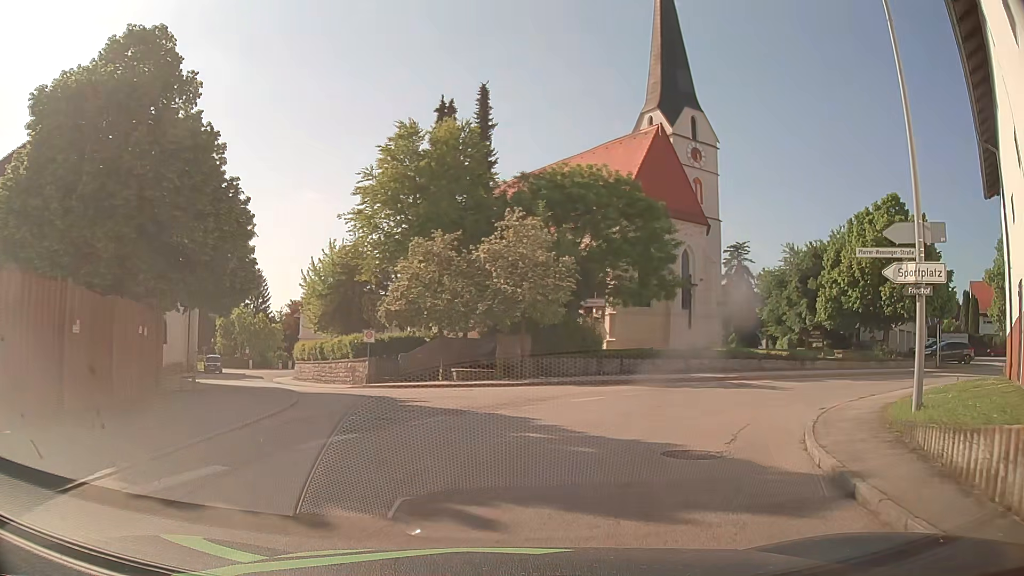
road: tertiary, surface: asphalt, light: Day
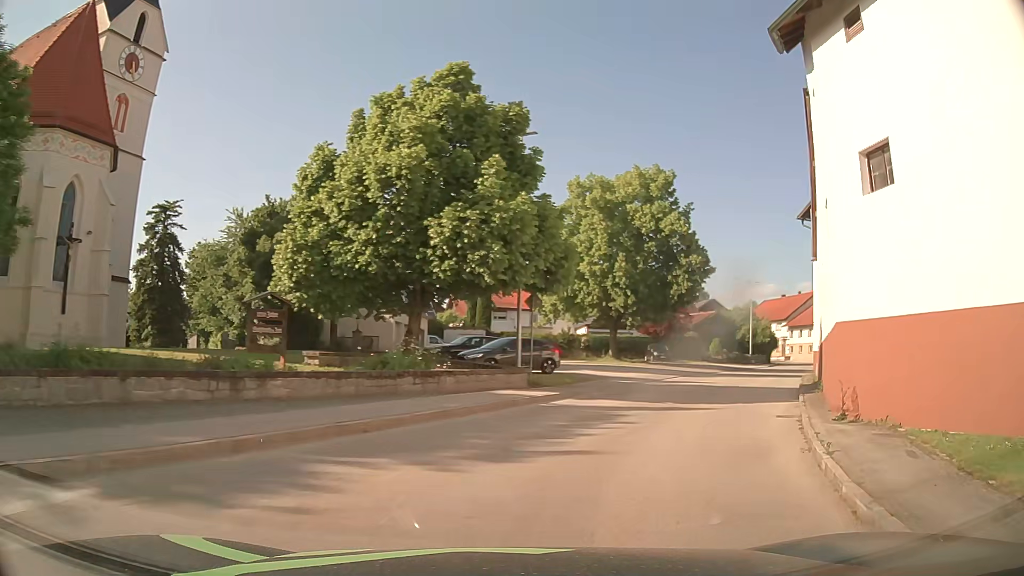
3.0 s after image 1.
(+6.9, +18.2) m; +46°
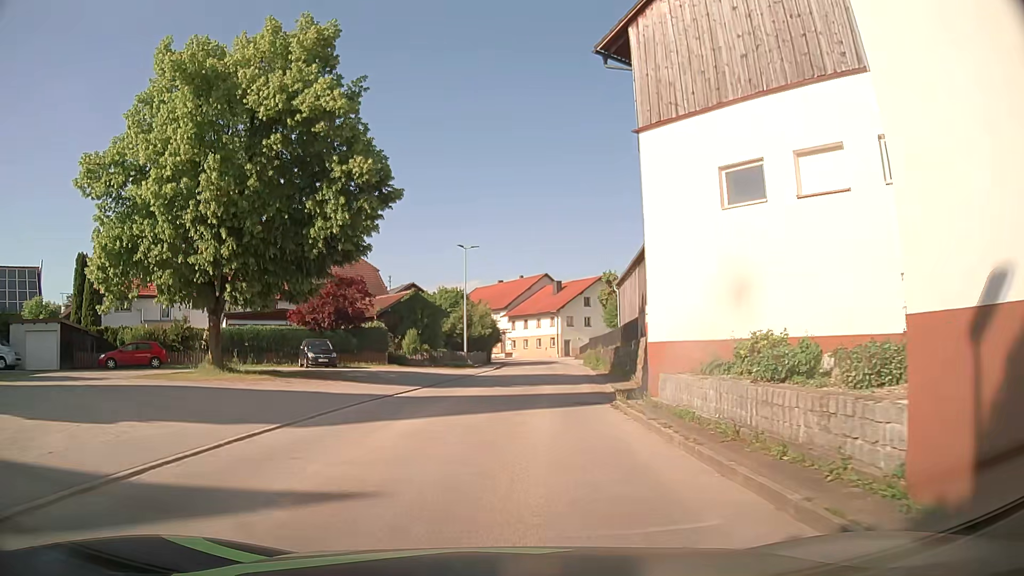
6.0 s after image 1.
(+6.9, +21.5) m; +26°
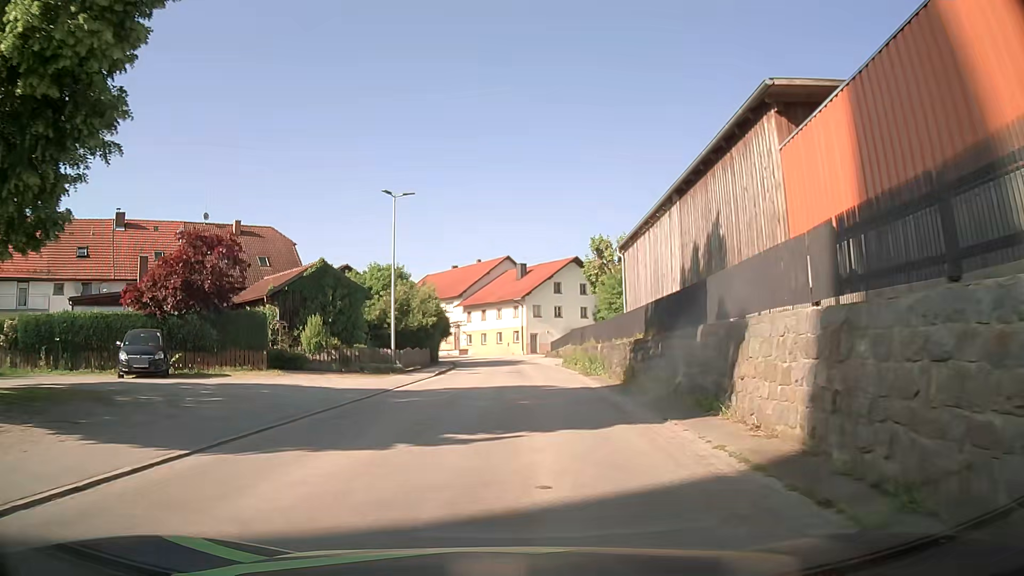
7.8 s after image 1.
(+0.3, +15.3) m; +2°
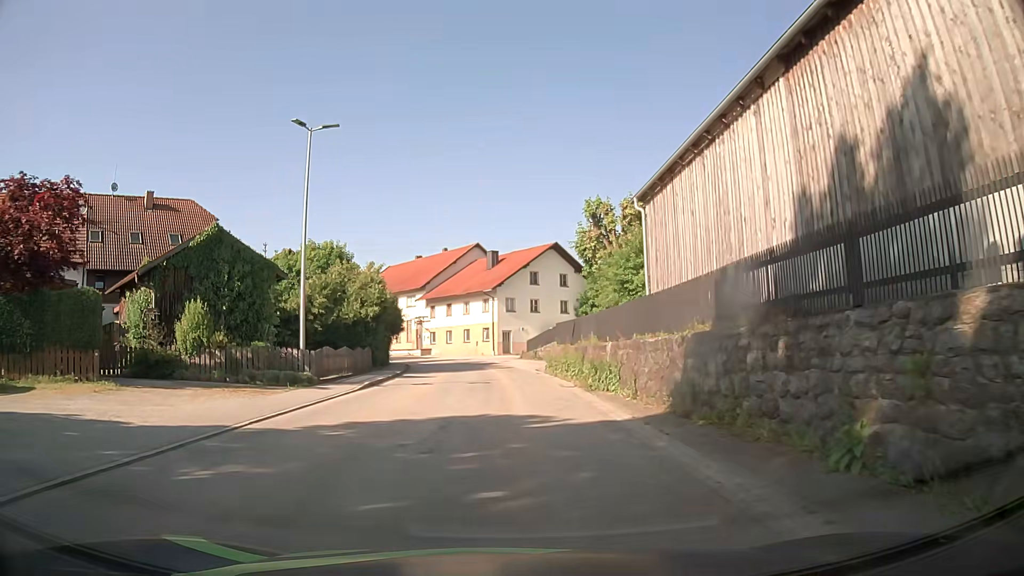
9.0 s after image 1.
(+0.6, +10.1) m; +4°
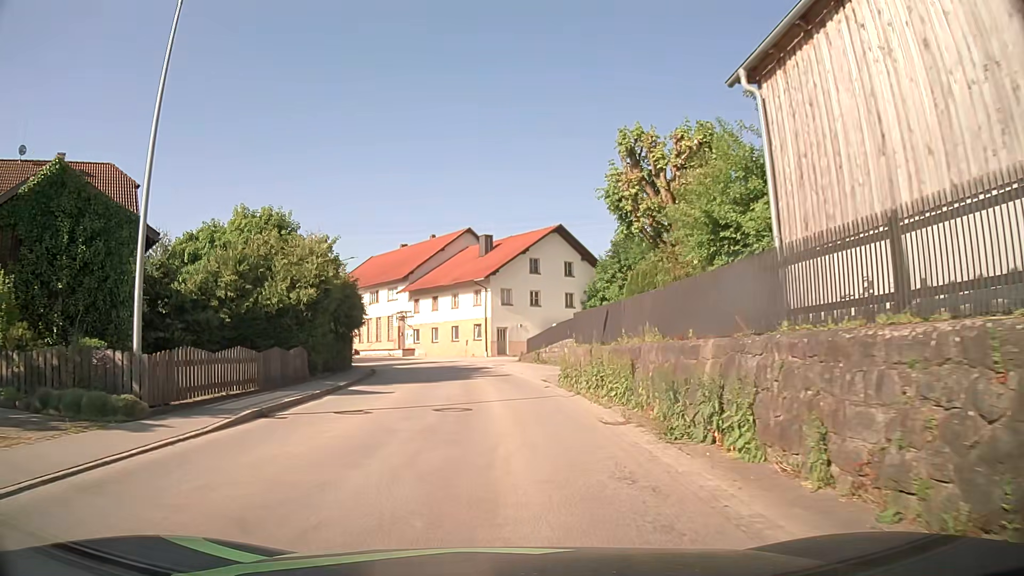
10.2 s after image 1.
(+0.1, +9.9) m; +1°
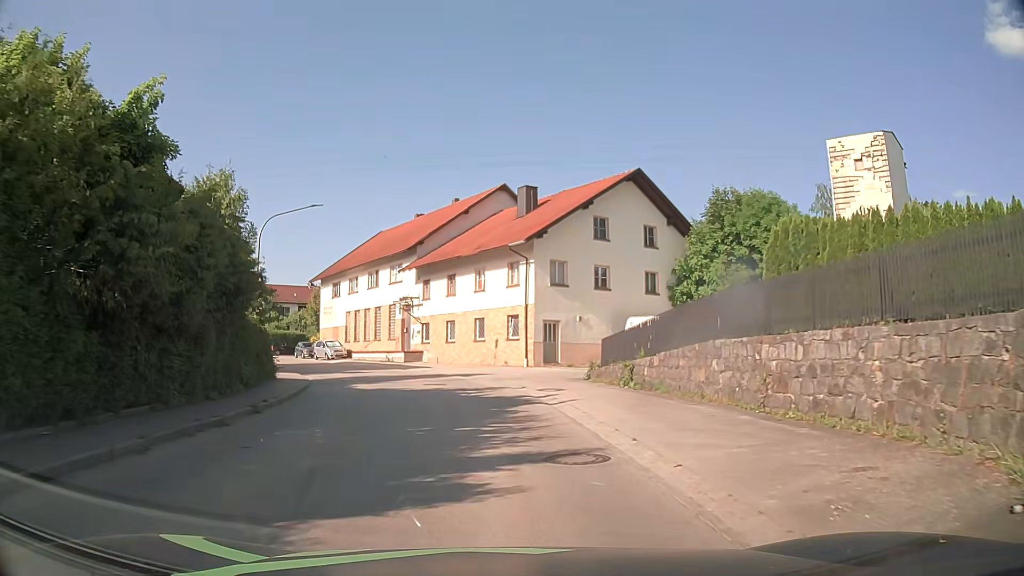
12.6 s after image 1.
(-0.5, +19.3) m; -4°
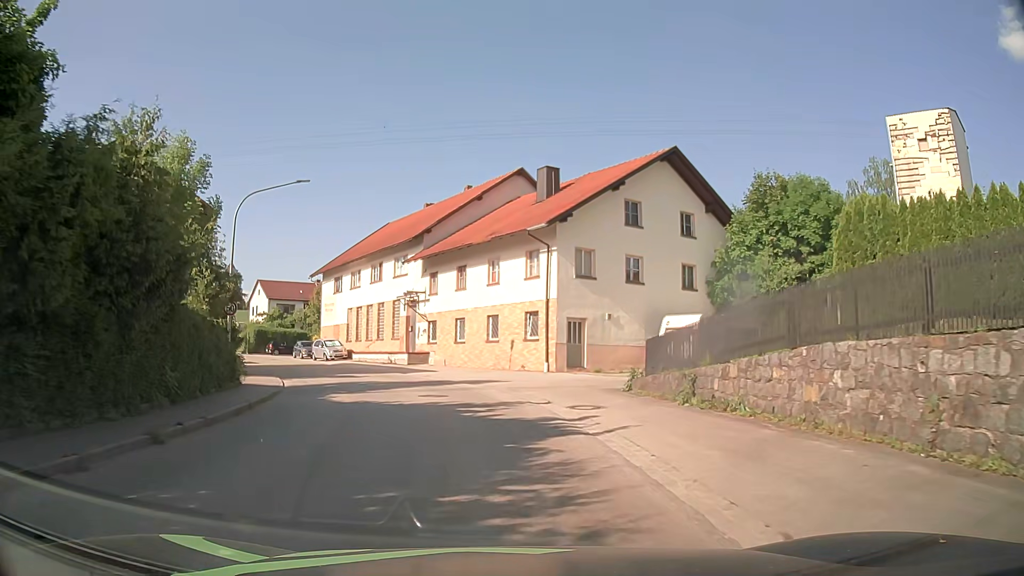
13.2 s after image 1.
(0.0, +4.8) m; -1°
(0, +10) (-2, +20) (-5, +29) (-10, +38) (-15, +47) (-20, +55) (-26, +63) (-33, +71) (-40, +78) (-47, +85) m
